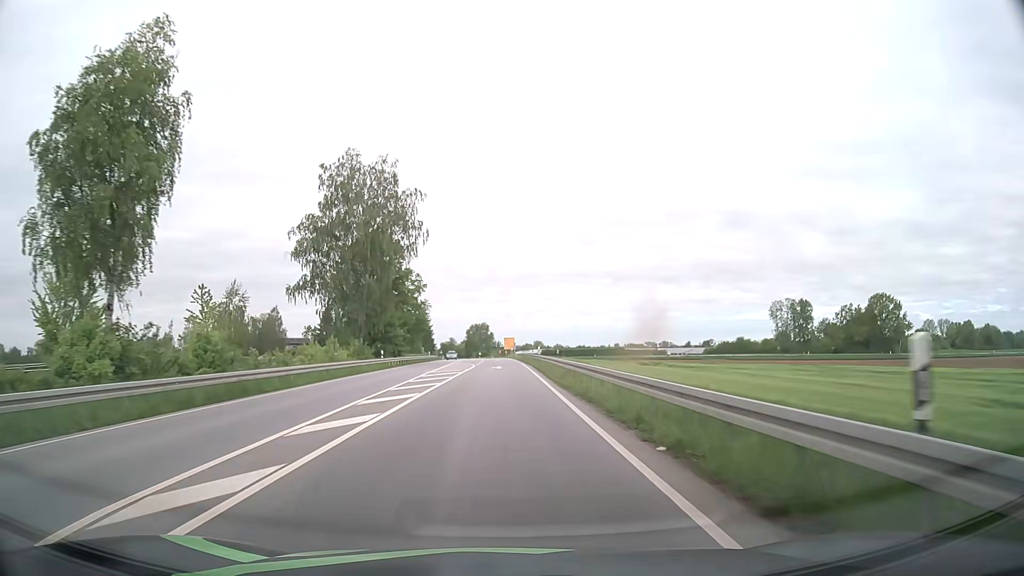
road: primary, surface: asphalt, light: Day
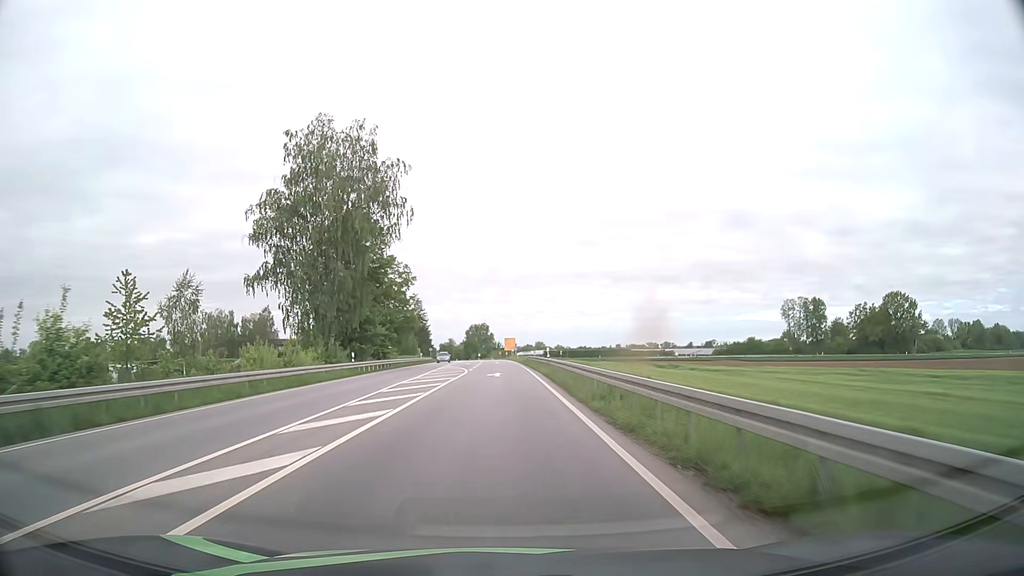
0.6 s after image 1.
(+0.1, +10.7) m; 0°
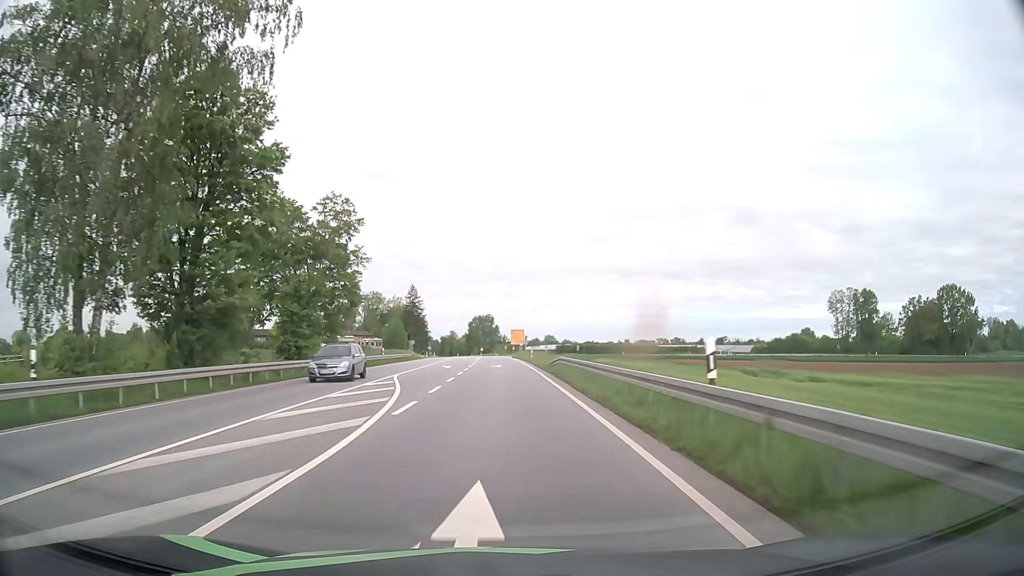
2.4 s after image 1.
(-0.1, +32.2) m; 0°
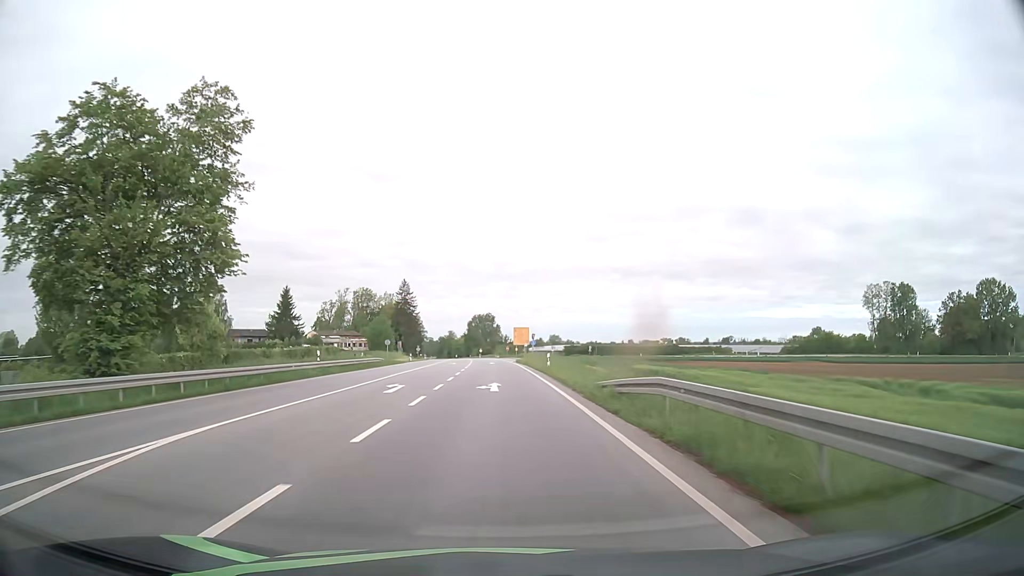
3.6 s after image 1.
(0.0, +21.6) m; 0°
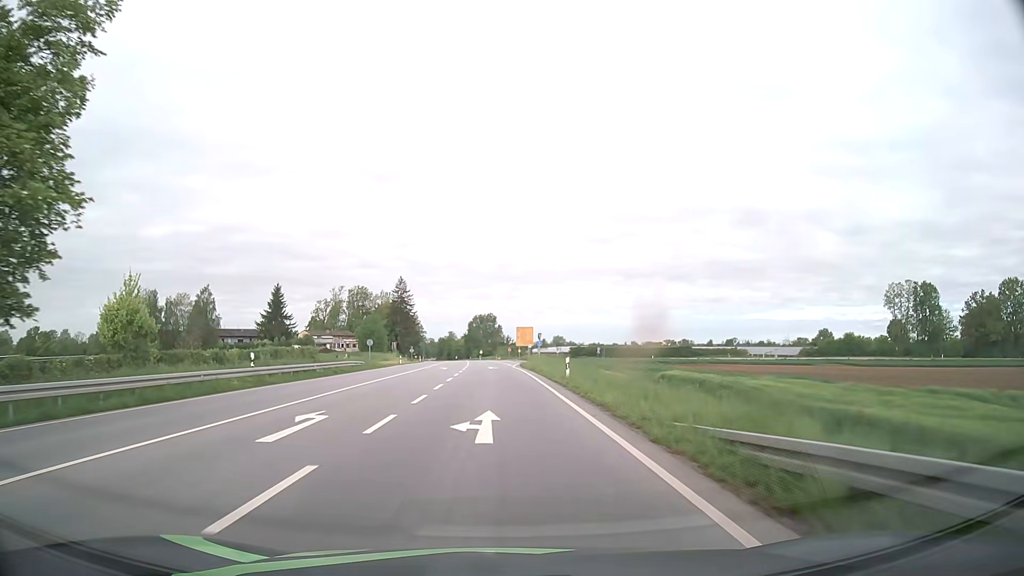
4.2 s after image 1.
(0.0, +10.8) m; 0°
